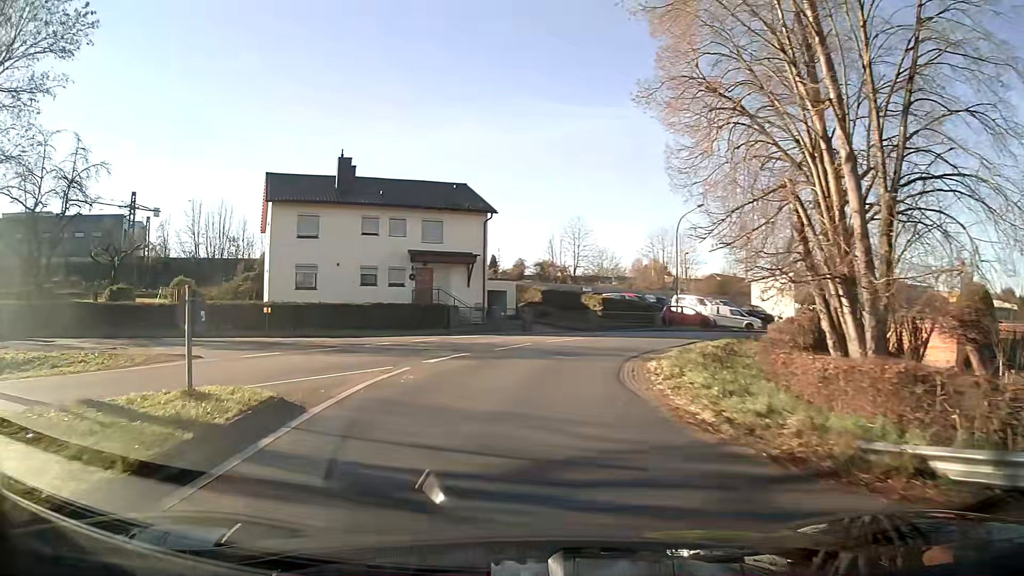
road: unclassified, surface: asphalt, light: Day
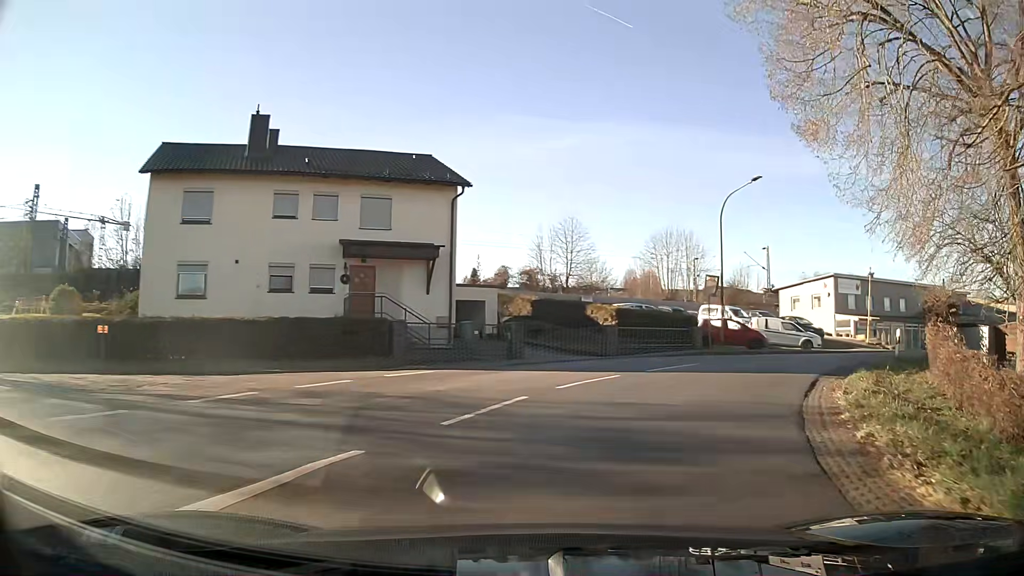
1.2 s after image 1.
(0.0, +12.1) m; +5°
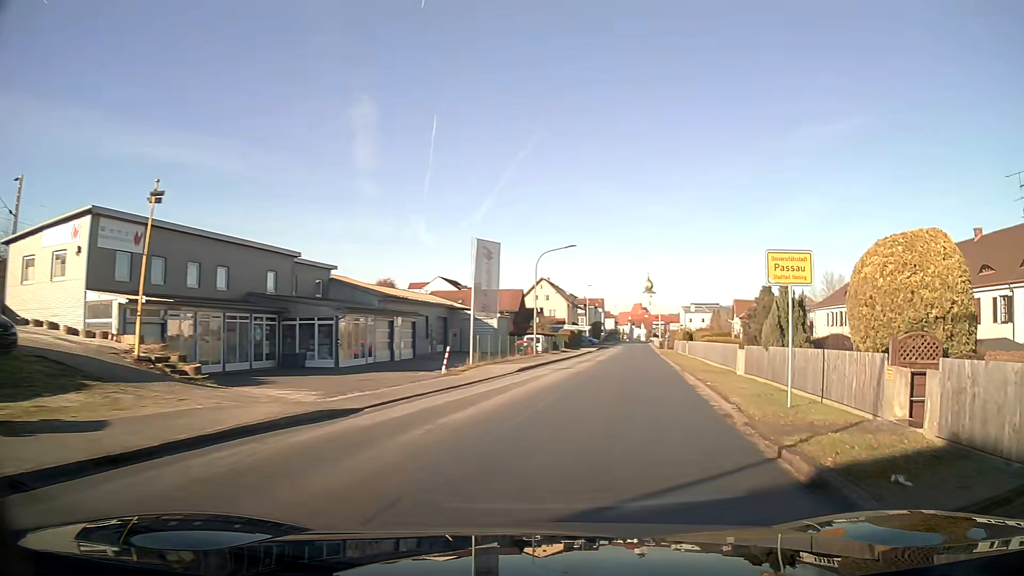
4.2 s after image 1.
(+13.4, +24.8) m; +56°
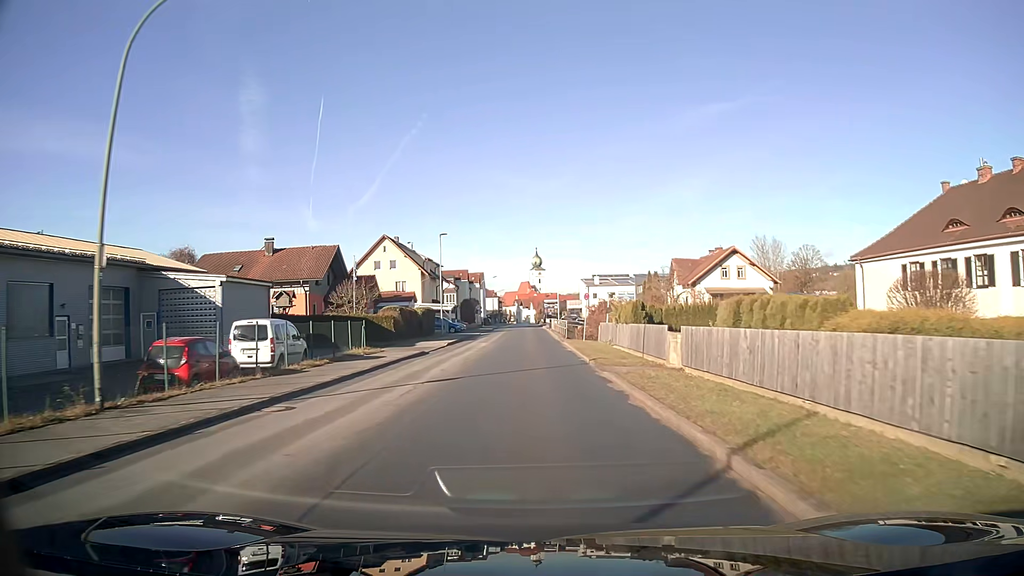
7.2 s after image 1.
(+4.6, +36.5) m; +8°
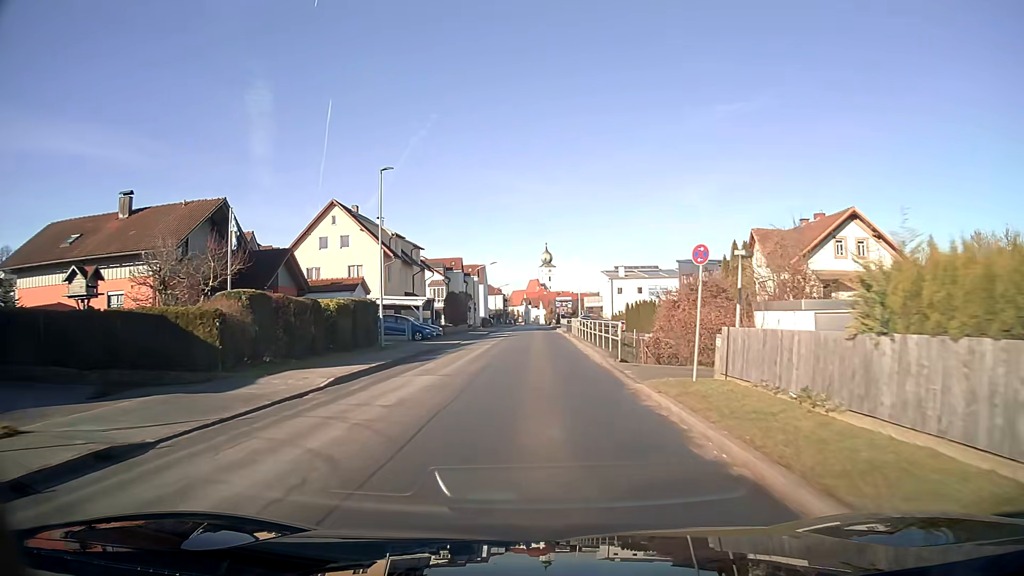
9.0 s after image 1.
(-0.1, +23.9) m; -1°
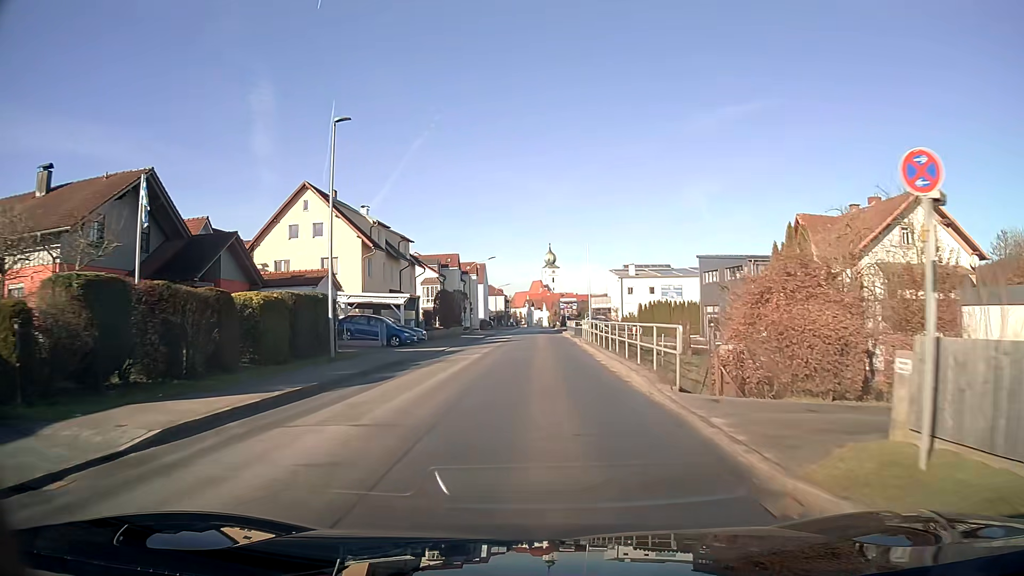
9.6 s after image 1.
(0.0, +7.9) m; 0°
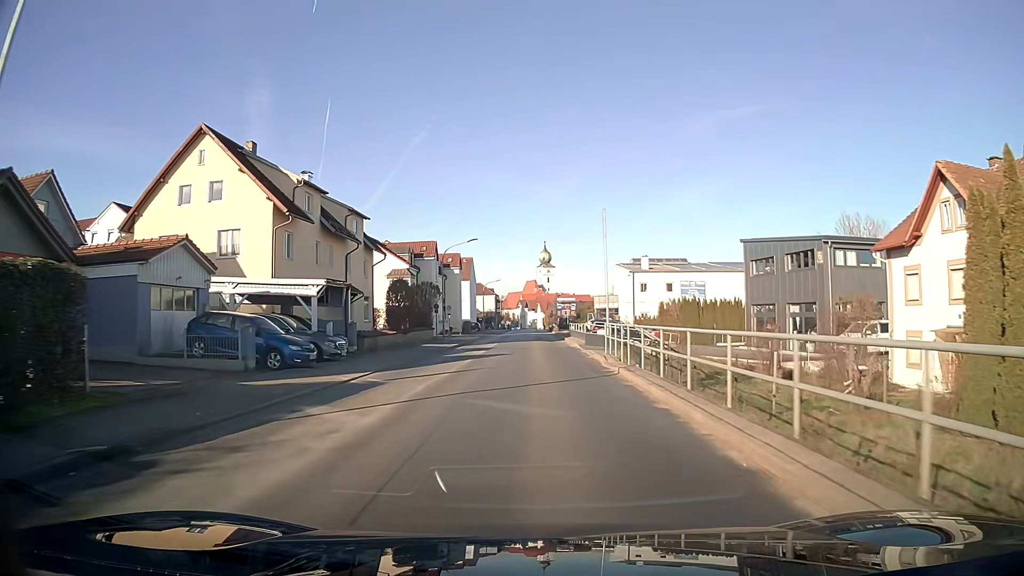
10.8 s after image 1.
(+0.1, +15.8) m; +1°
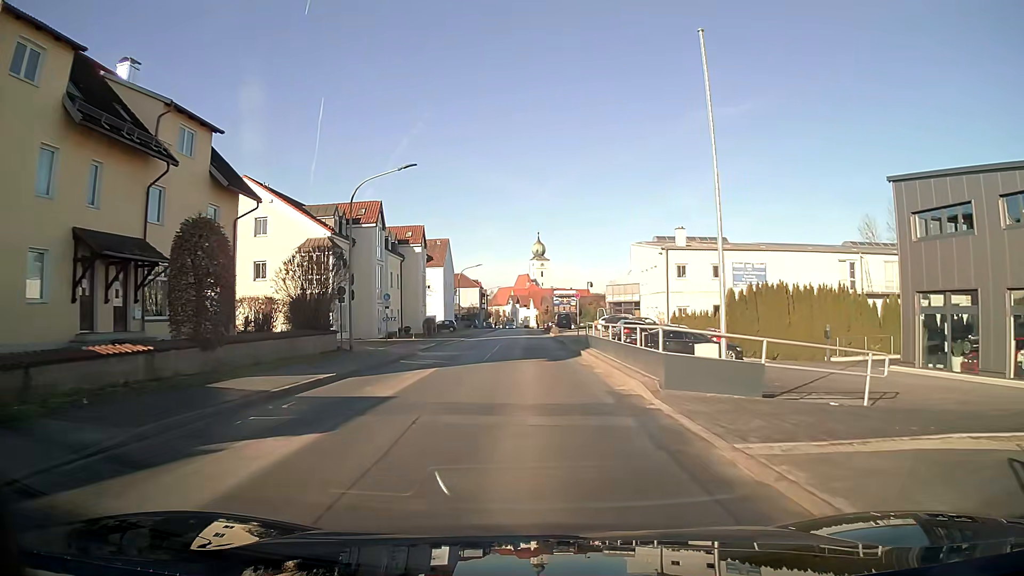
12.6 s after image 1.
(+0.2, +23.4) m; 0°
(0, +10) (0, +20) (0, +30) (0, +40) (0, +50) (0, +60) (0, +70) (0, +80) (0, +90) (0, +100) m
